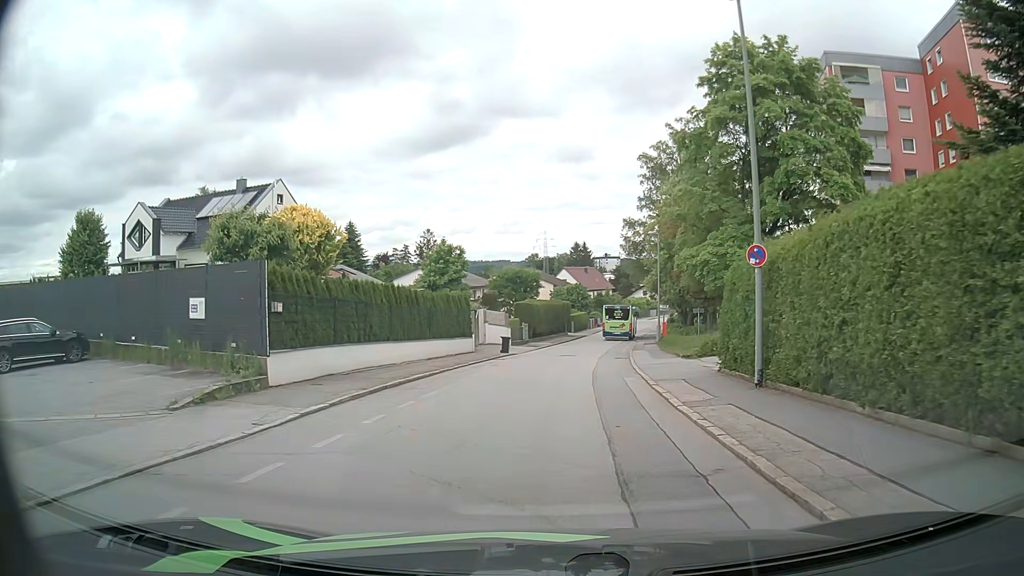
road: residential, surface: asphalt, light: Day
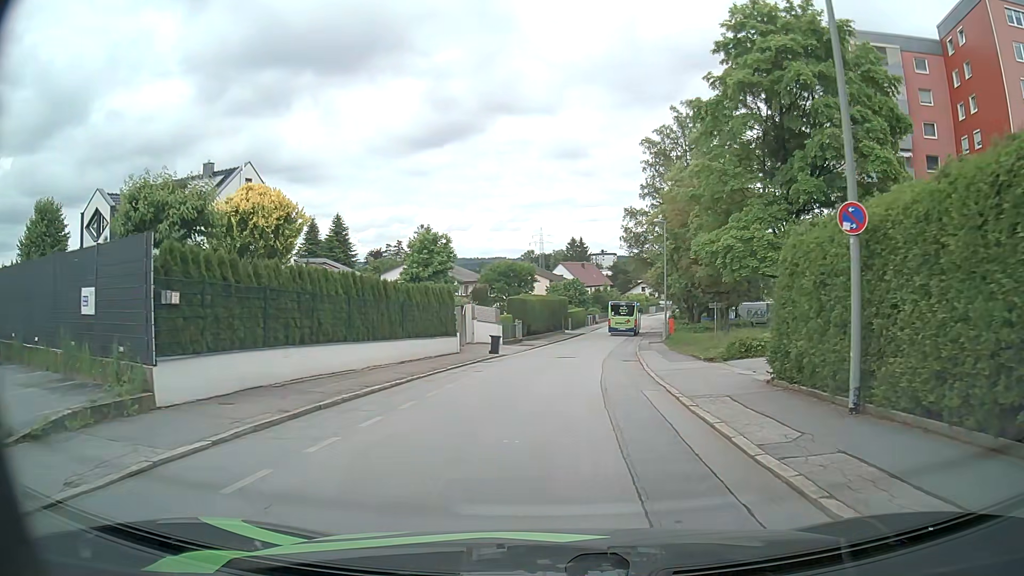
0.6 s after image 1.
(0.0, +4.5) m; +1°
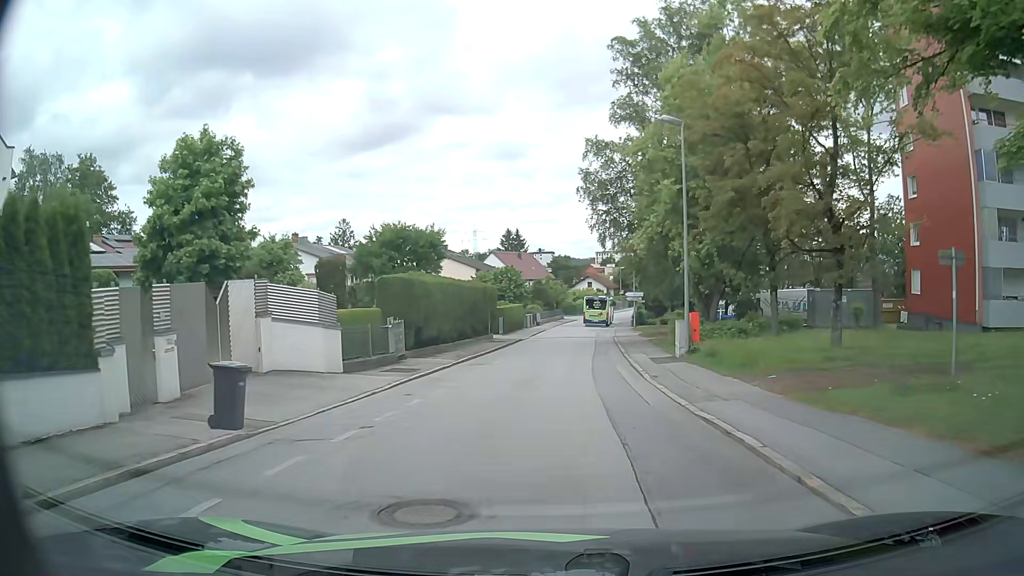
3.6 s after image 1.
(+0.9, +22.8) m; +5°
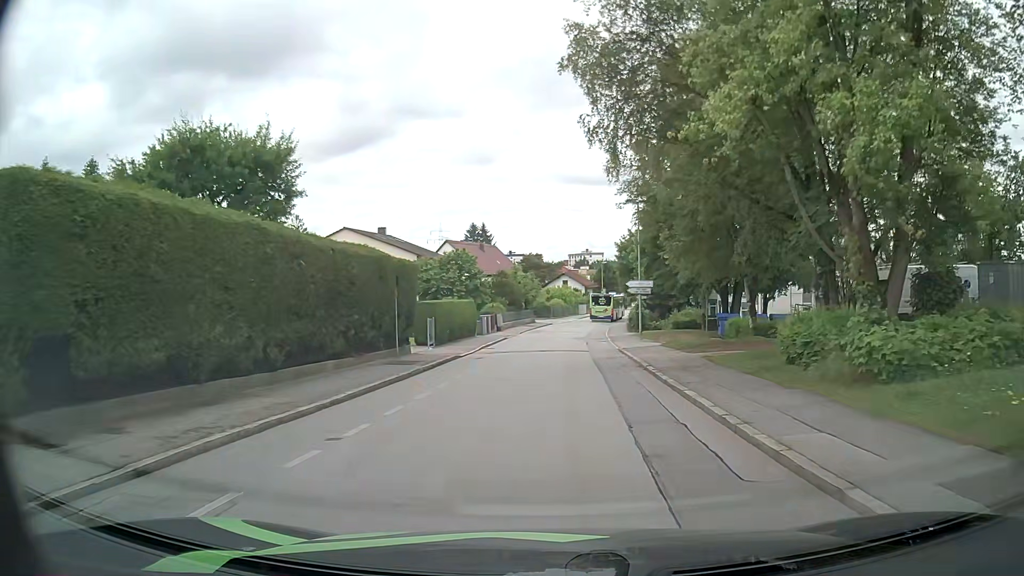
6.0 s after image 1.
(+0.4, +19.8) m; +3°
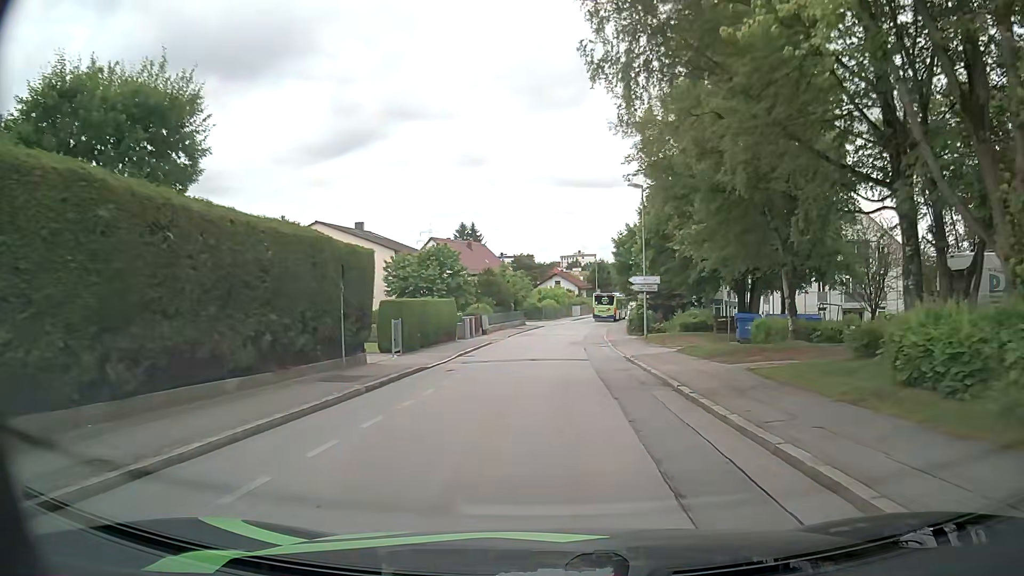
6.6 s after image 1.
(0.0, +5.4) m; 0°
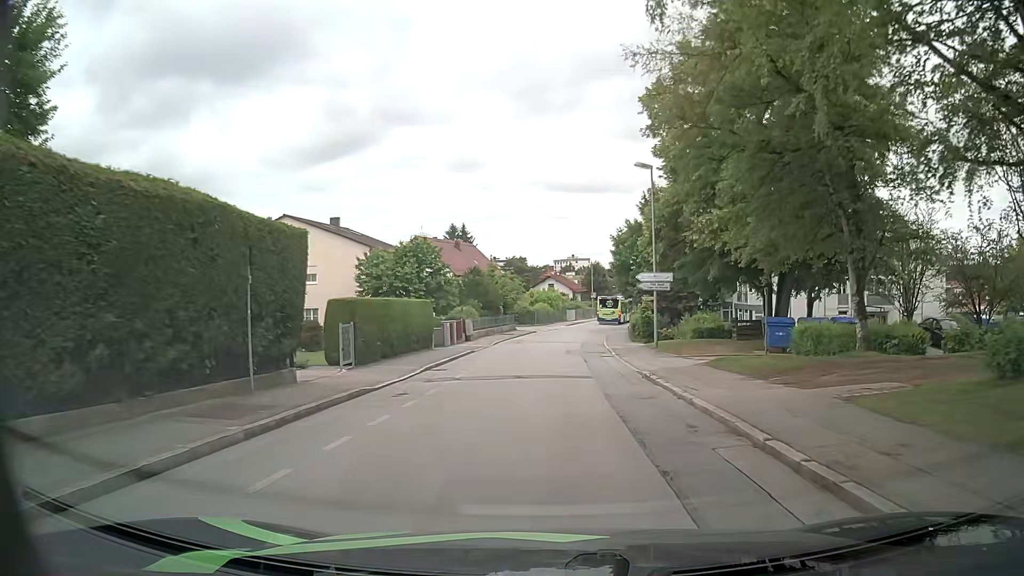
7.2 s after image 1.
(+0.1, +5.5) m; 0°
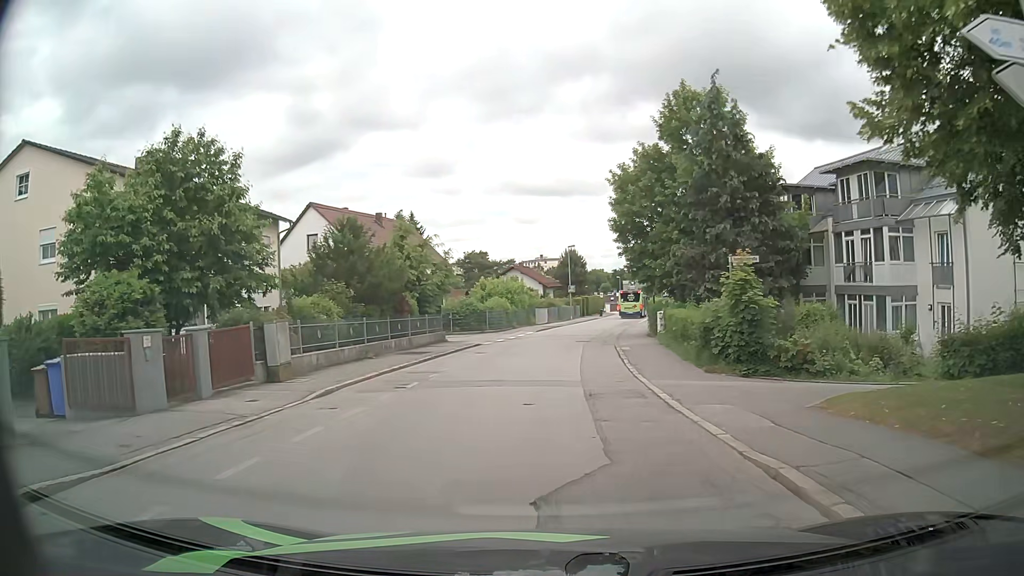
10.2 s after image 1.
(+0.9, +25.4) m; +2°
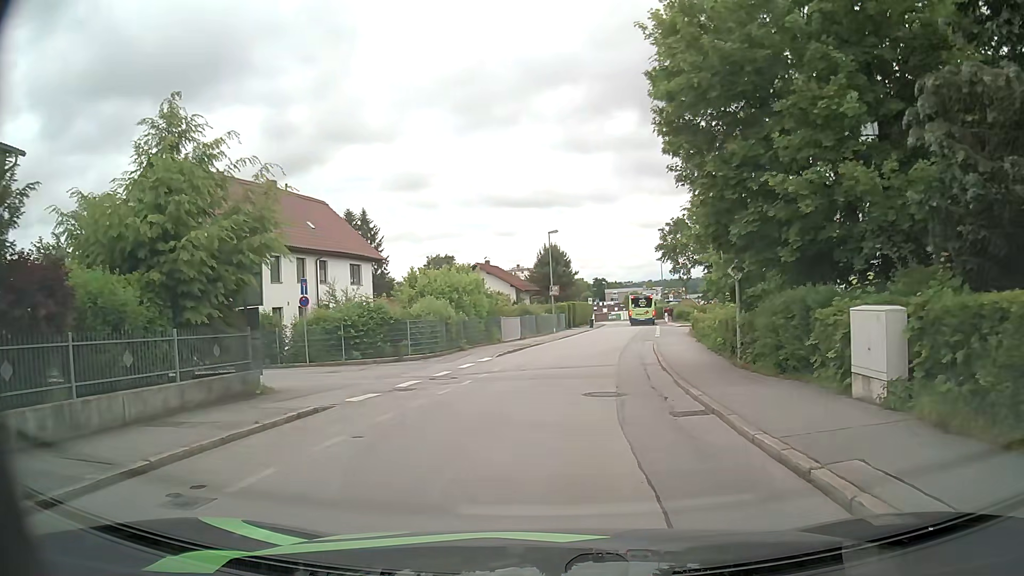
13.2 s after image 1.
(+0.6, +19.9) m; +3°
(0, +10) (+1, +20) (+3, +30) (+4, +40) (+6, +50) (+8, +59) (+9, +69) (+10, +79) (+11, +89) (+11, +99) m
